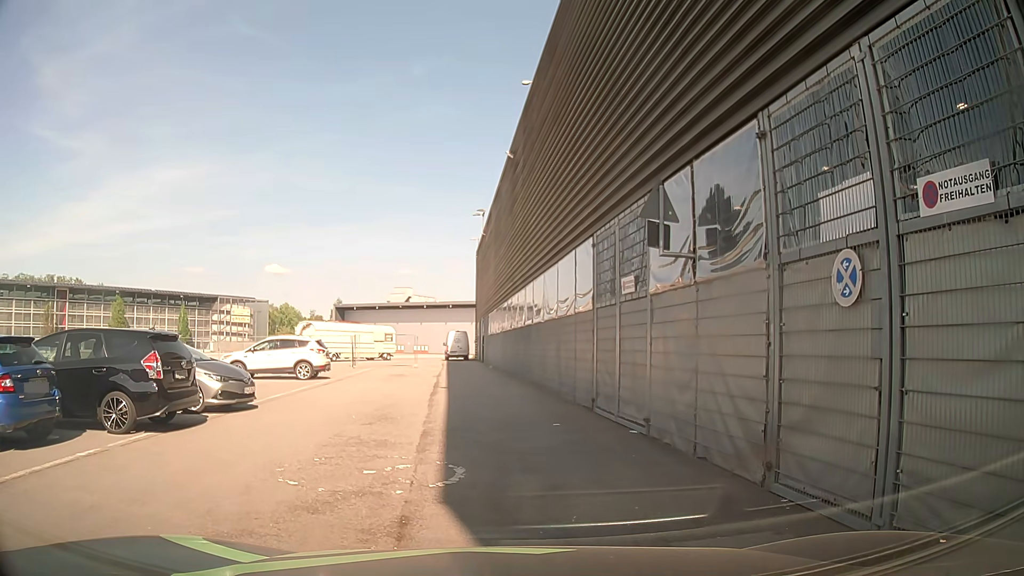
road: service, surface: asphalt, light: Day
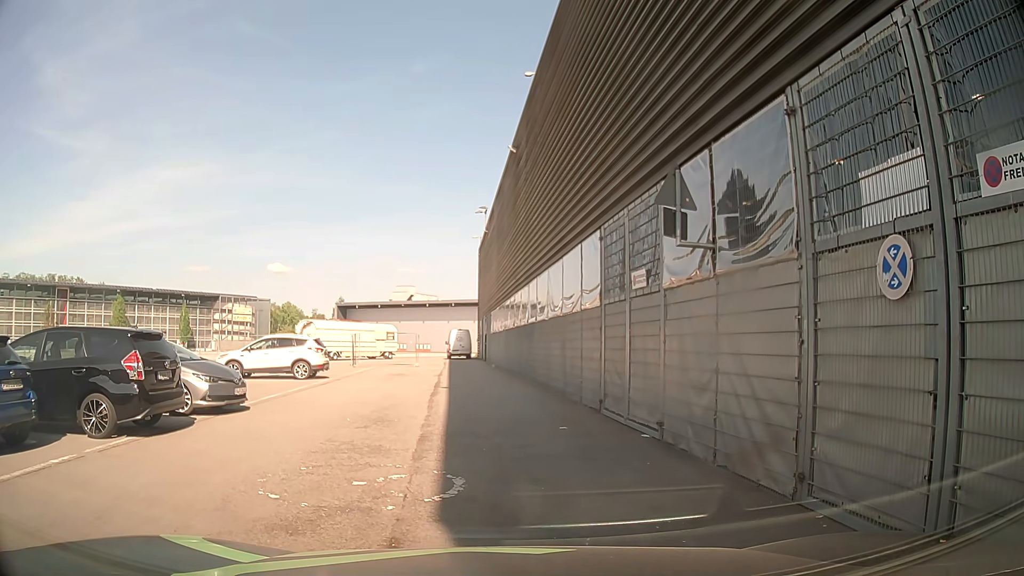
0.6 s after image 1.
(0.0, +0.6) m; 0°
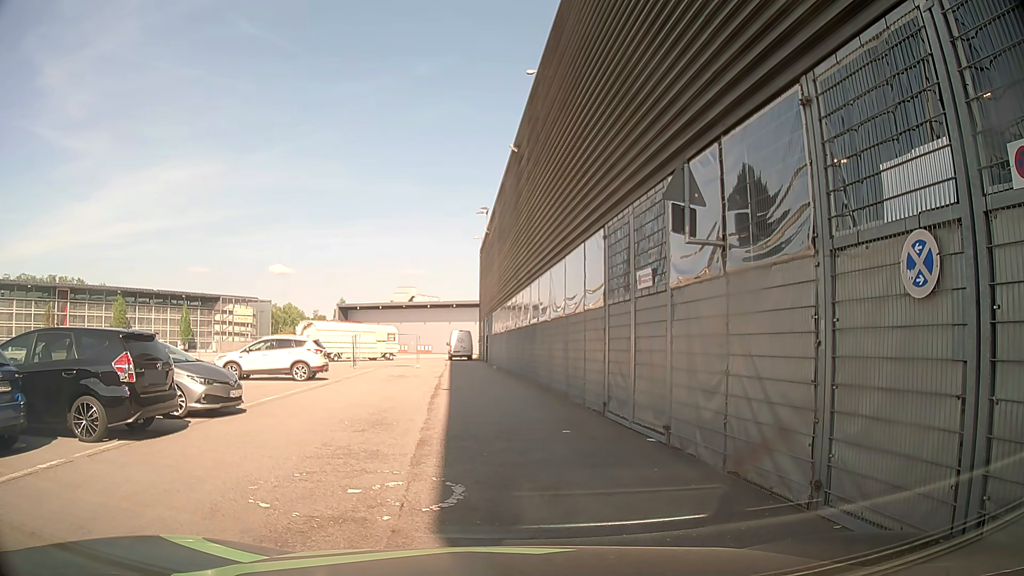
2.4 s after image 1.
(0.0, +0.3) m; 0°
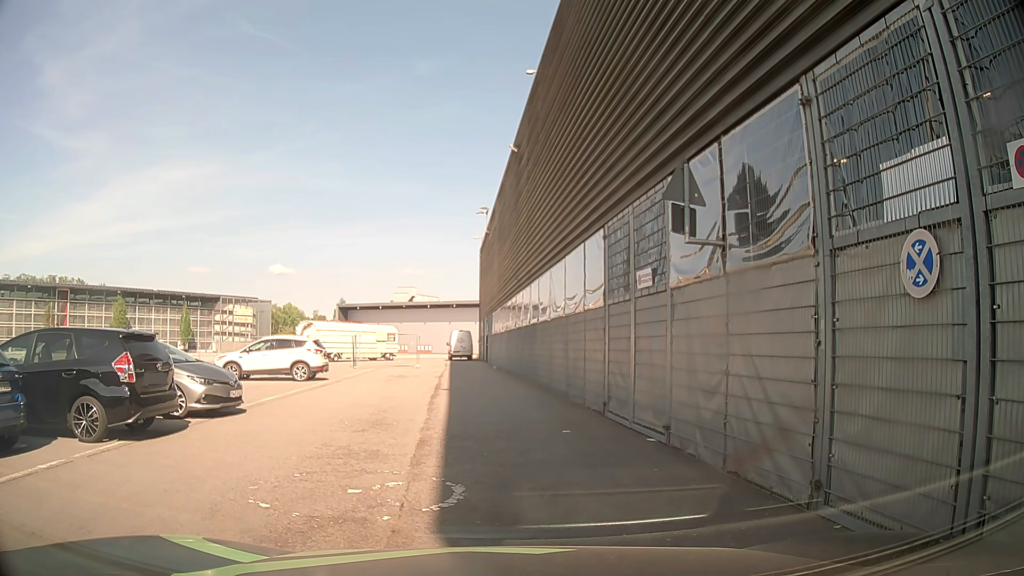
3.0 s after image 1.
(0.0, 0.0) m; 0°
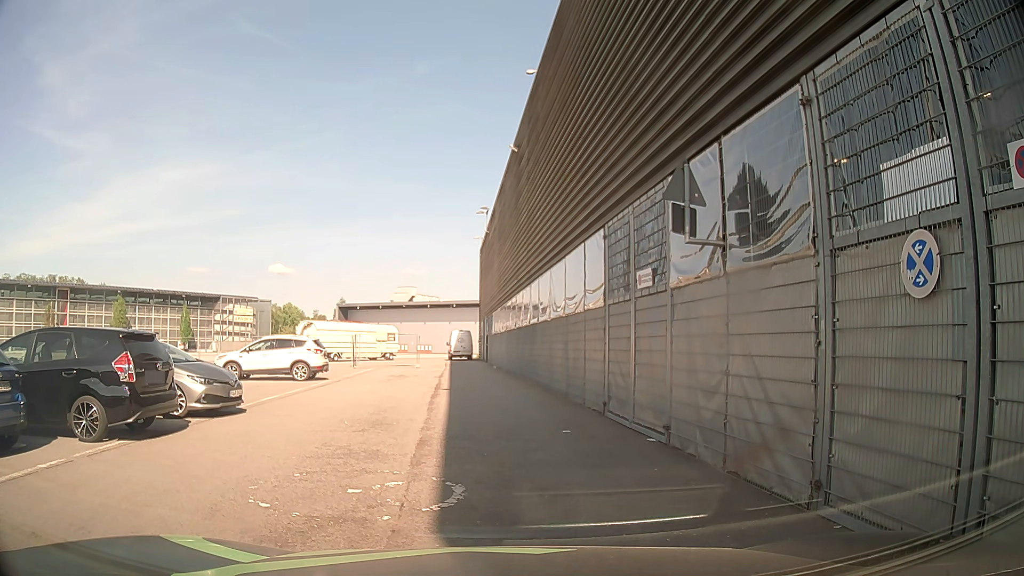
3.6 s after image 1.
(0.0, 0.0) m; 0°
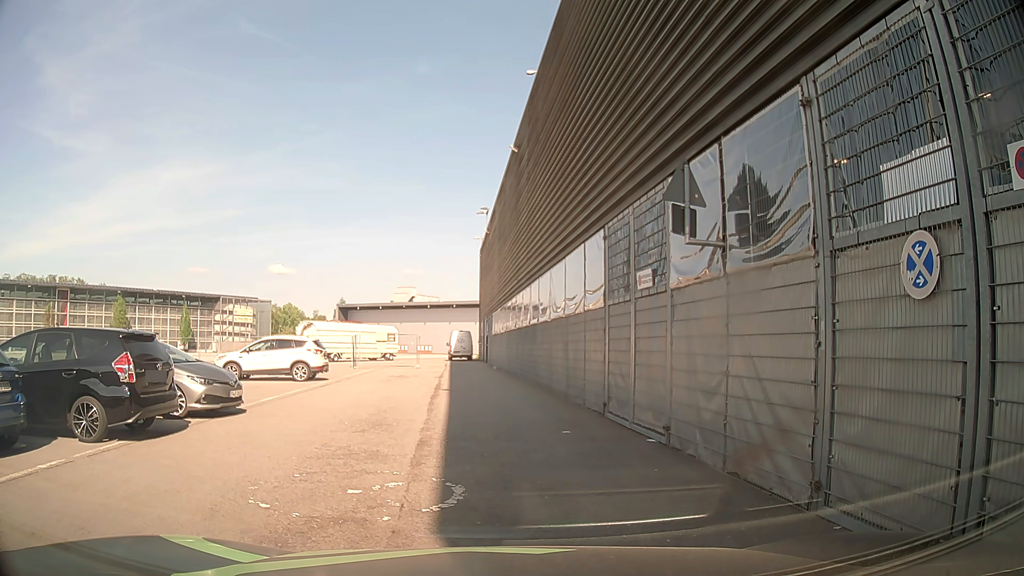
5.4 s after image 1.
(0.0, 0.0) m; 0°
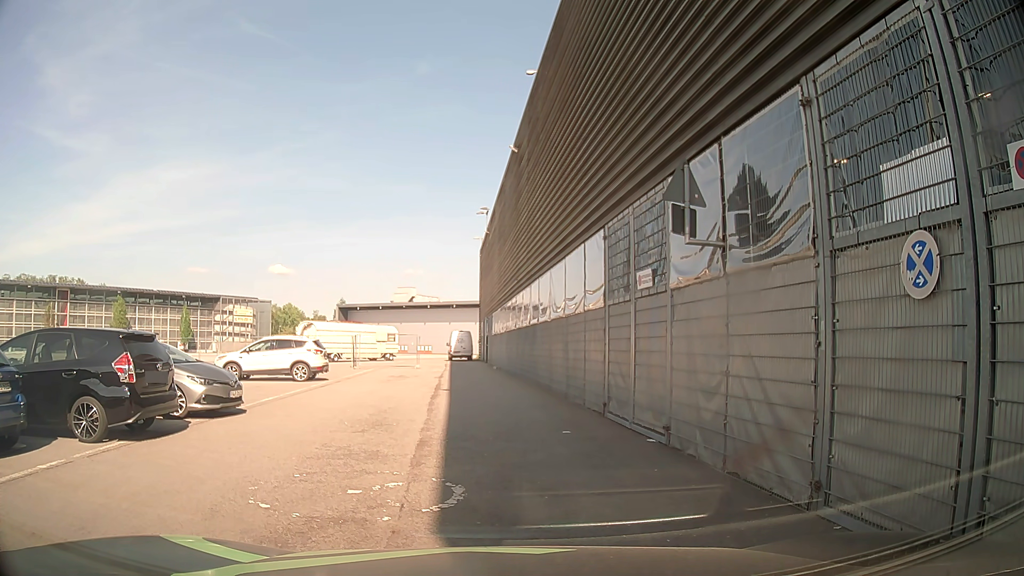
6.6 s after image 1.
(0.0, 0.0) m; 0°
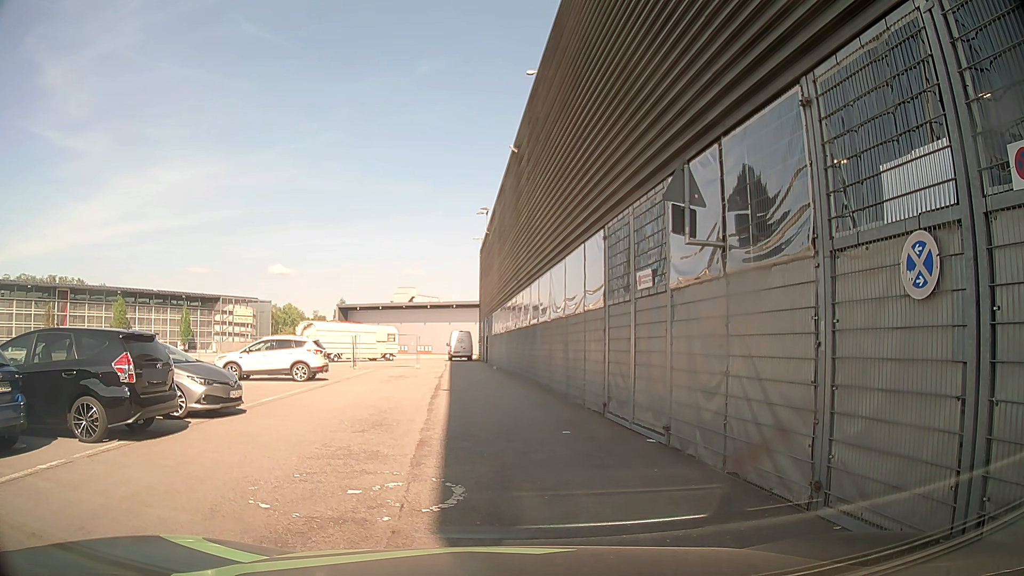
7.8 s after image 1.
(0.0, 0.0) m; 0°
